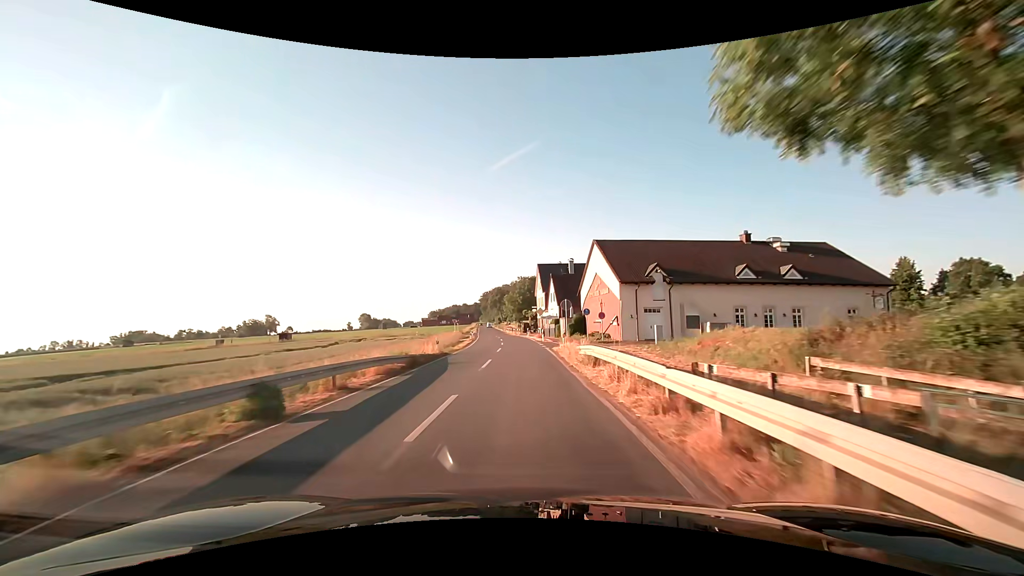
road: secondary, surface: asphalt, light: Day
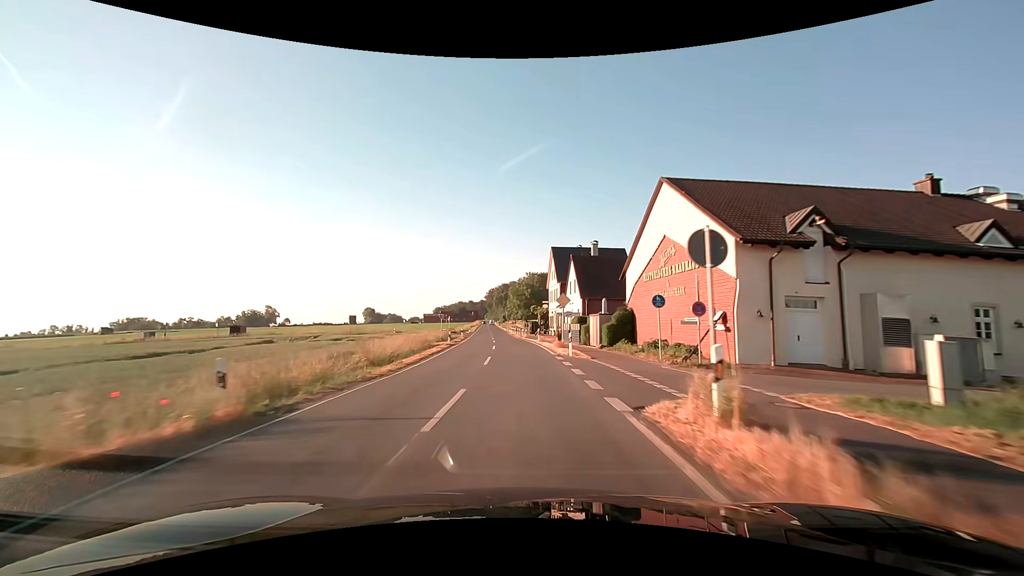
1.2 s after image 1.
(-0.1, +21.8) m; -1°
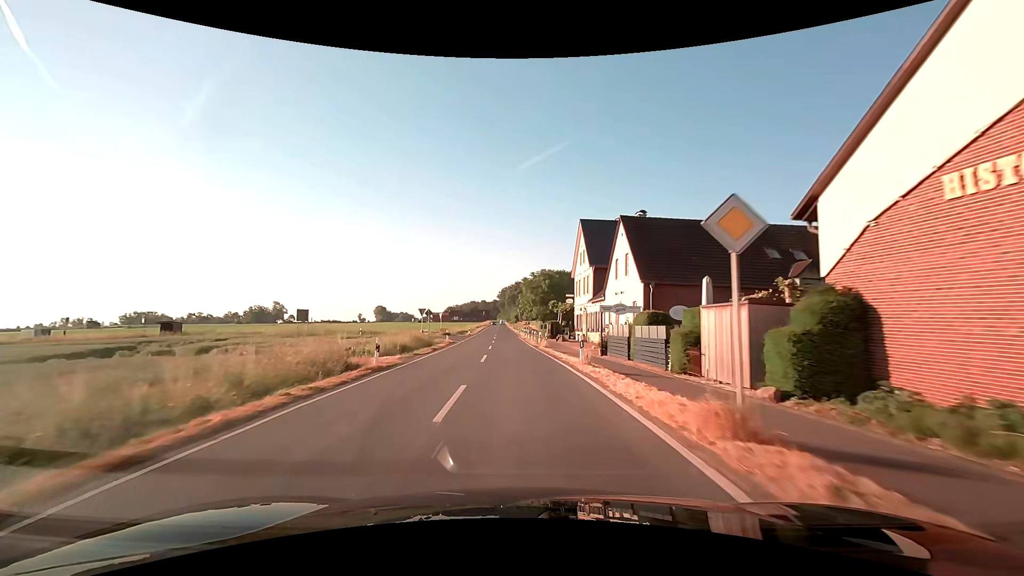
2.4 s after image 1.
(-0.2, +21.8) m; -1°
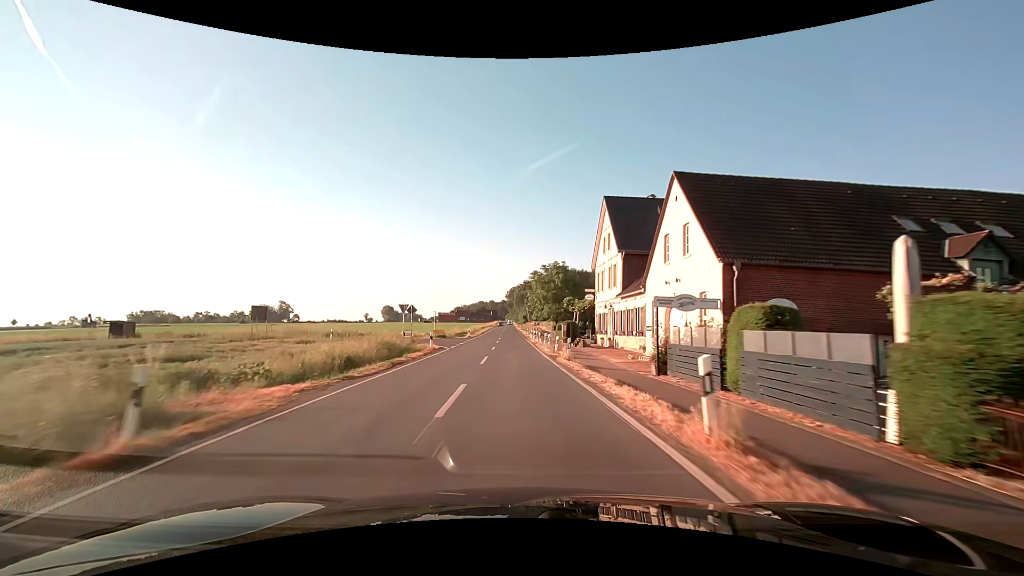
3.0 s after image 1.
(-0.1, +10.9) m; -1°
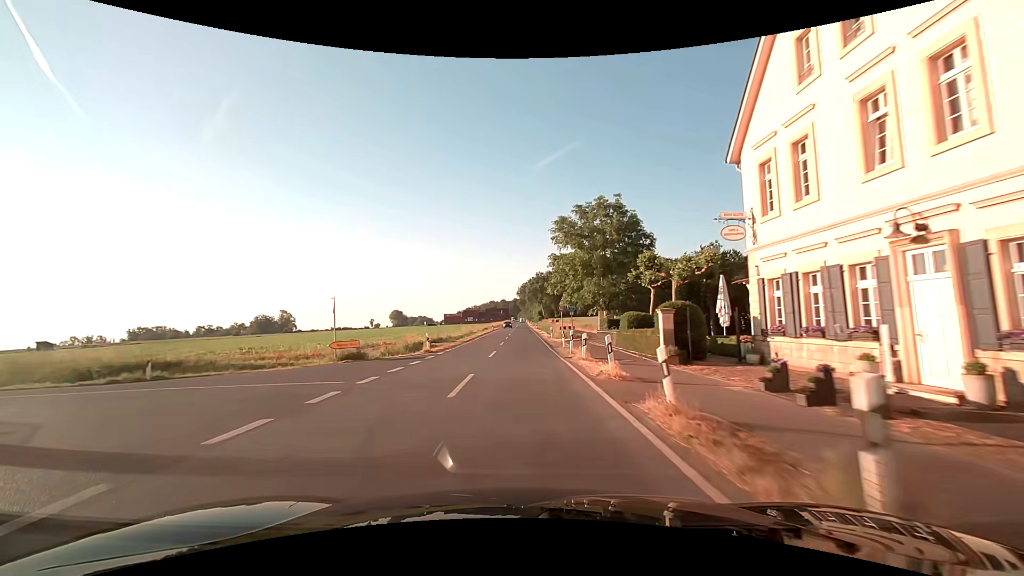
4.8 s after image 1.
(-0.5, +32.7) m; -1°
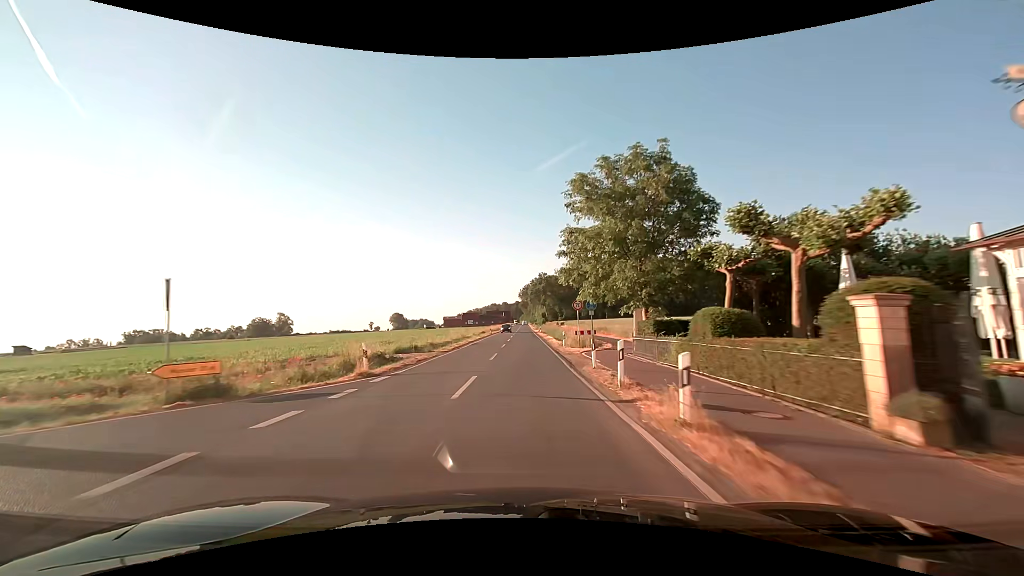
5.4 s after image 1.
(0.0, +10.9) m; 0°
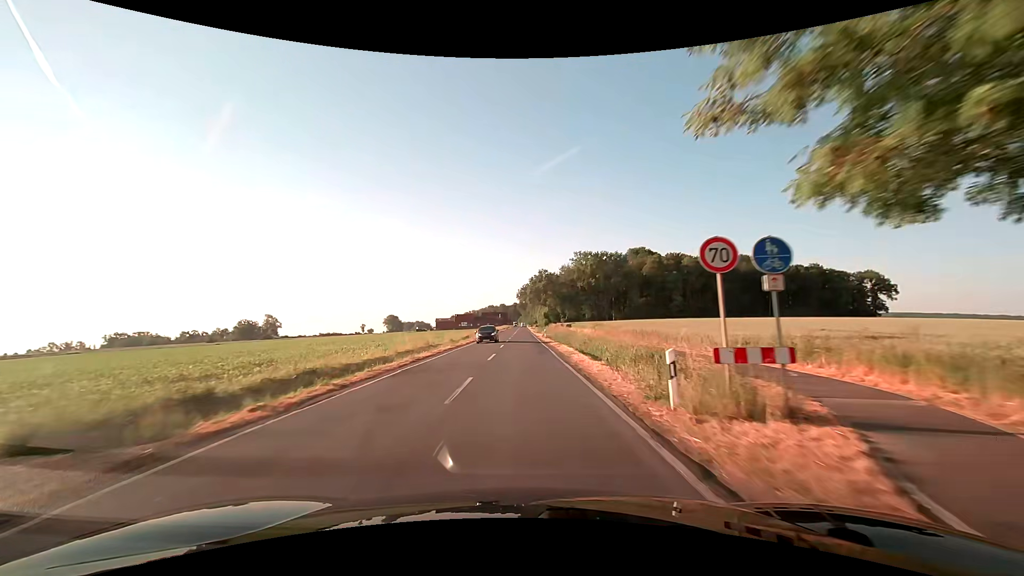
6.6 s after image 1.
(-0.1, +21.8) m; 0°
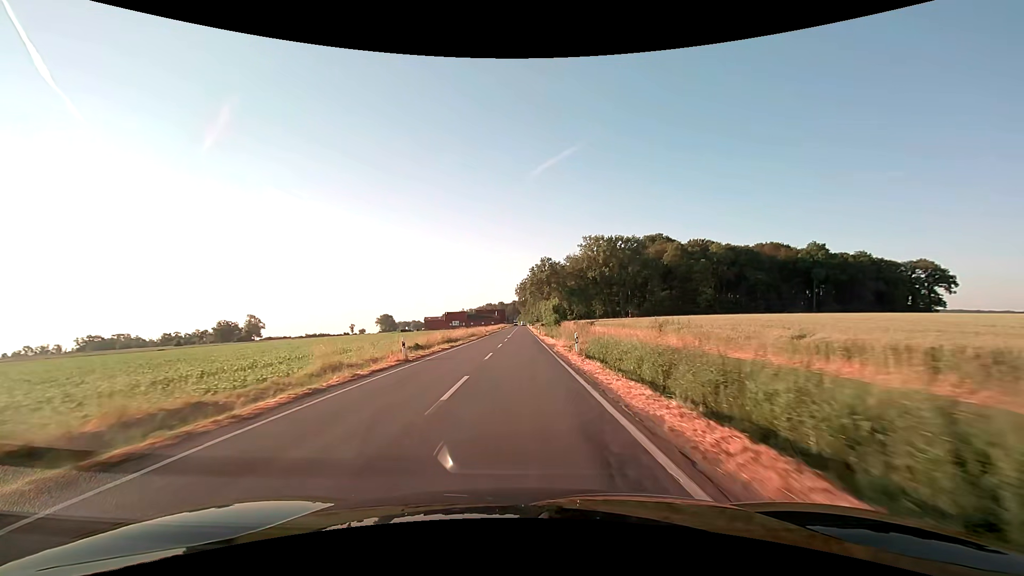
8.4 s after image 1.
(-0.2, +32.6) m; 0°
(0, +10) (0, +20) (0, +30) (0, +40) (0, +50) (0, +60) (0, +70) (0, +80) (0, +90) (-1, +100) m
